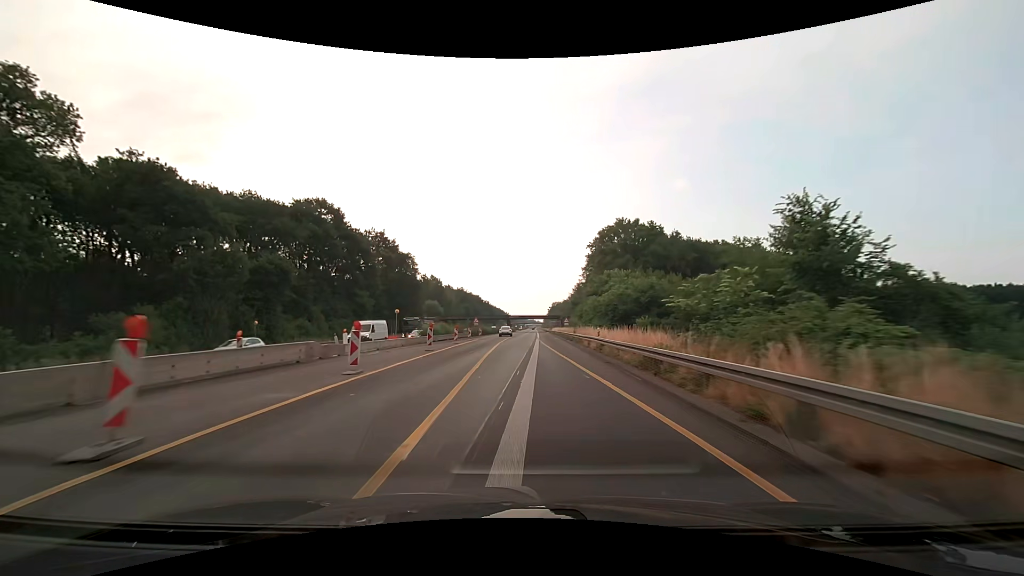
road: motorway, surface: asphalt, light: Day
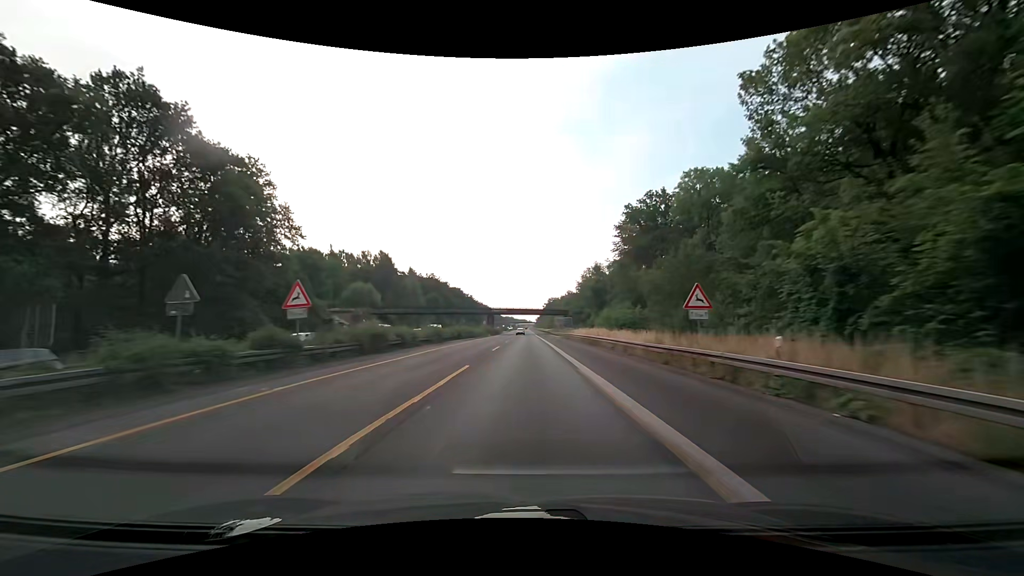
(-0.2, +67.8) m; +1°
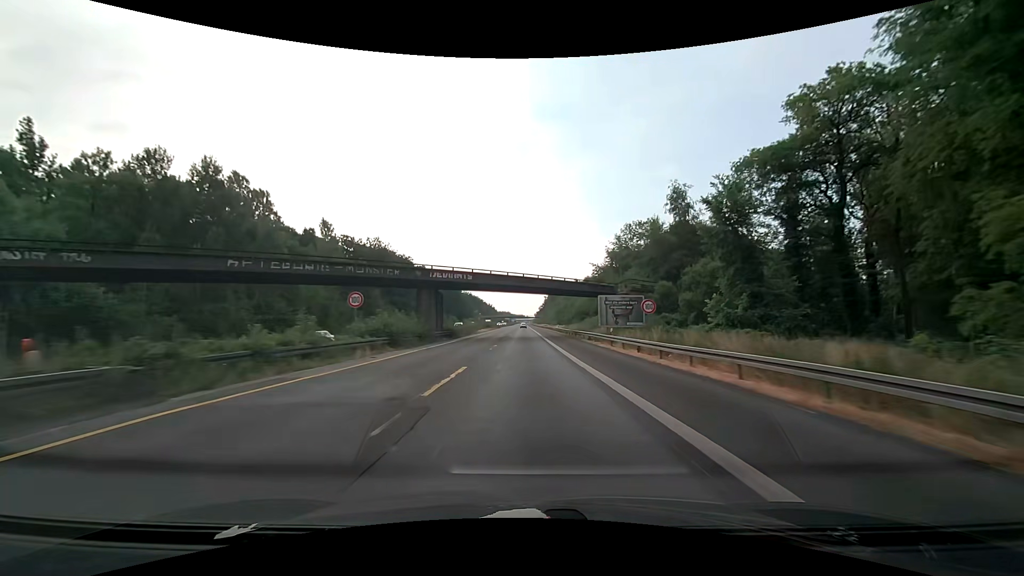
(+0.4, +74.1) m; 0°
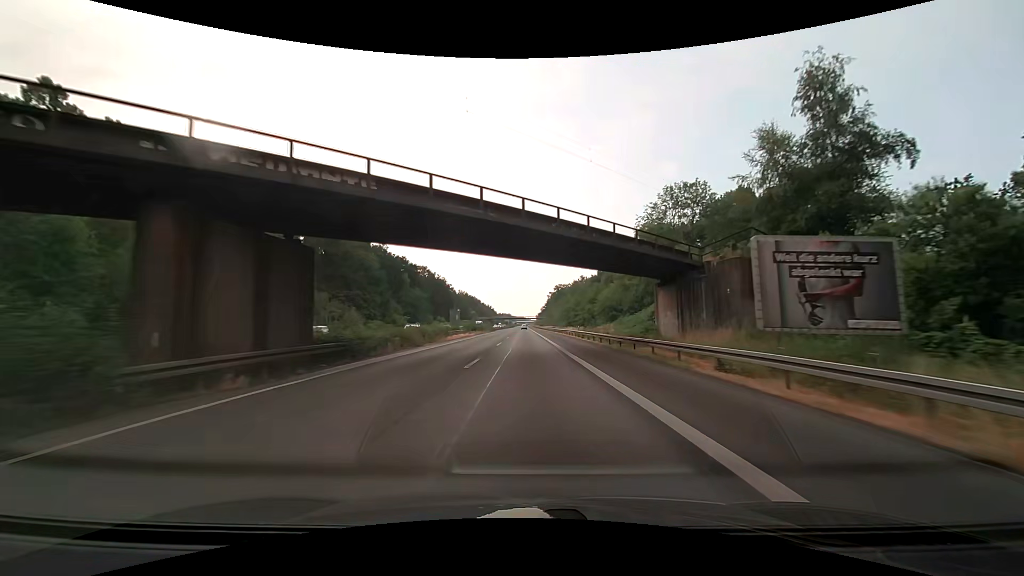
(+0.1, +30.7) m; 0°
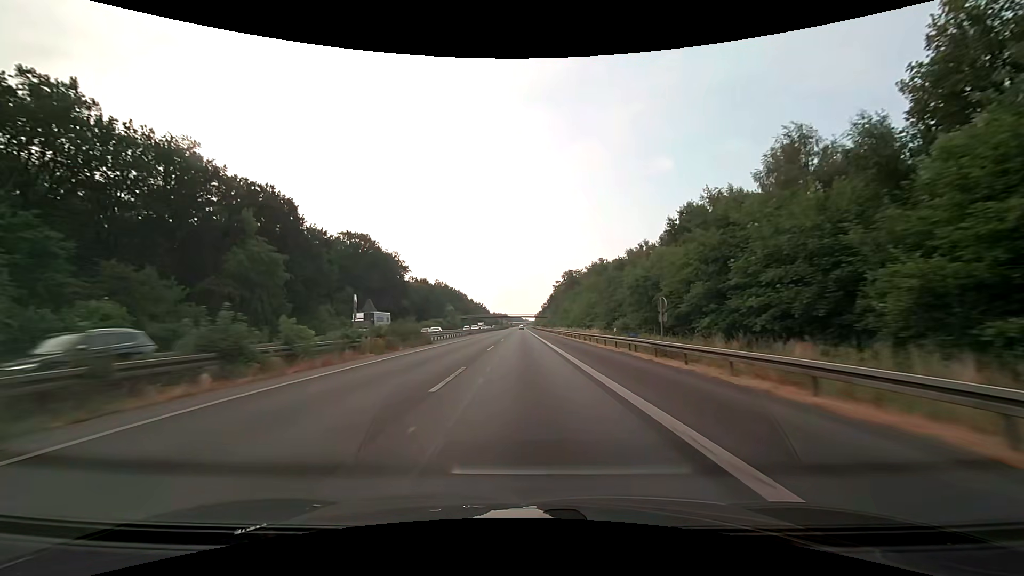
(0.0, +77.6) m; 0°
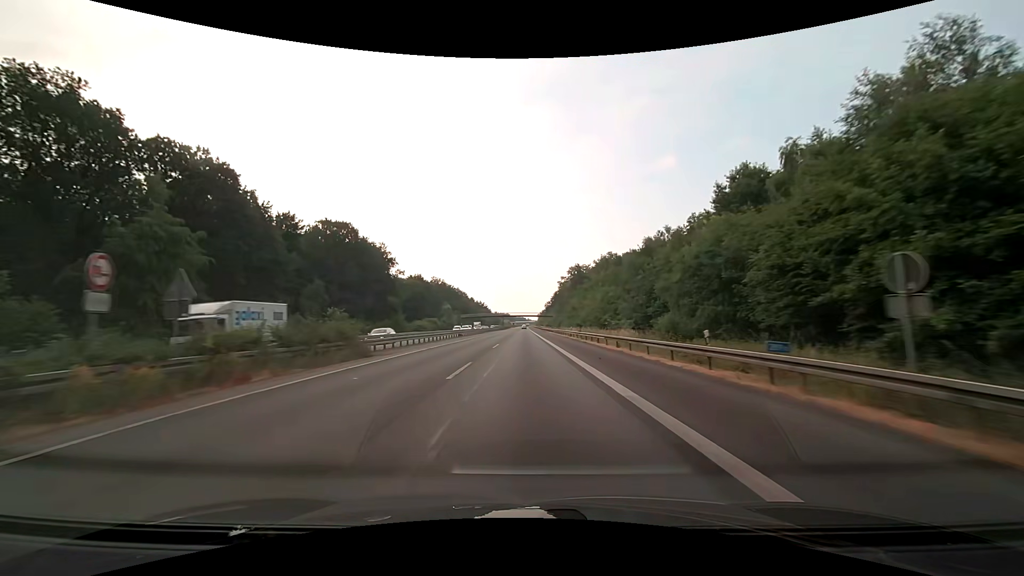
(0.0, +15.7) m; 0°
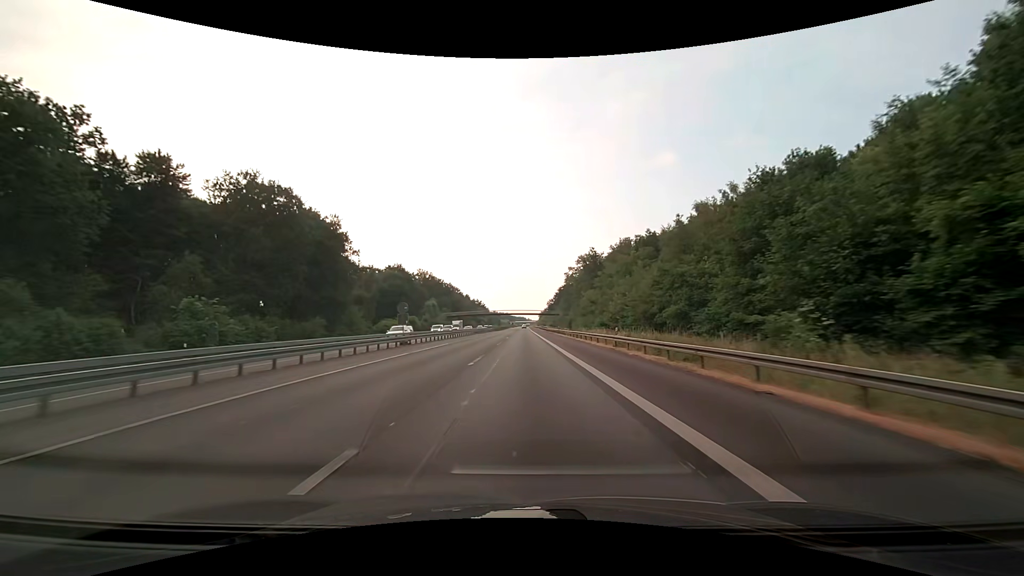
(0.0, +31.4) m; 0°
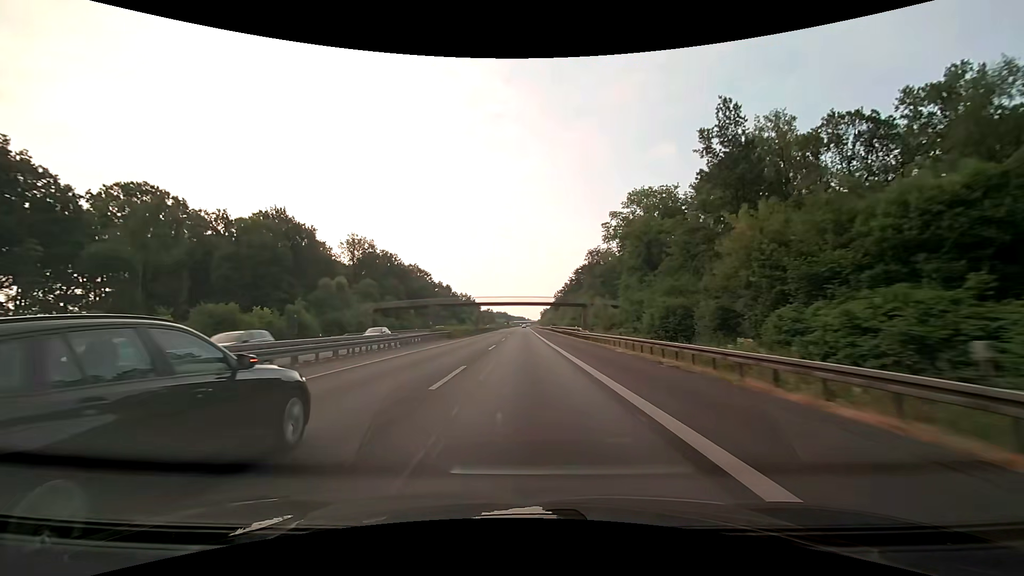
(-0.1, +78.7) m; 0°
(0, +10) (0, +20) (0, +30) (0, +40) (0, +50) (0, +60) (0, +70) (0, +80) (0, +90) (0, +100) m
